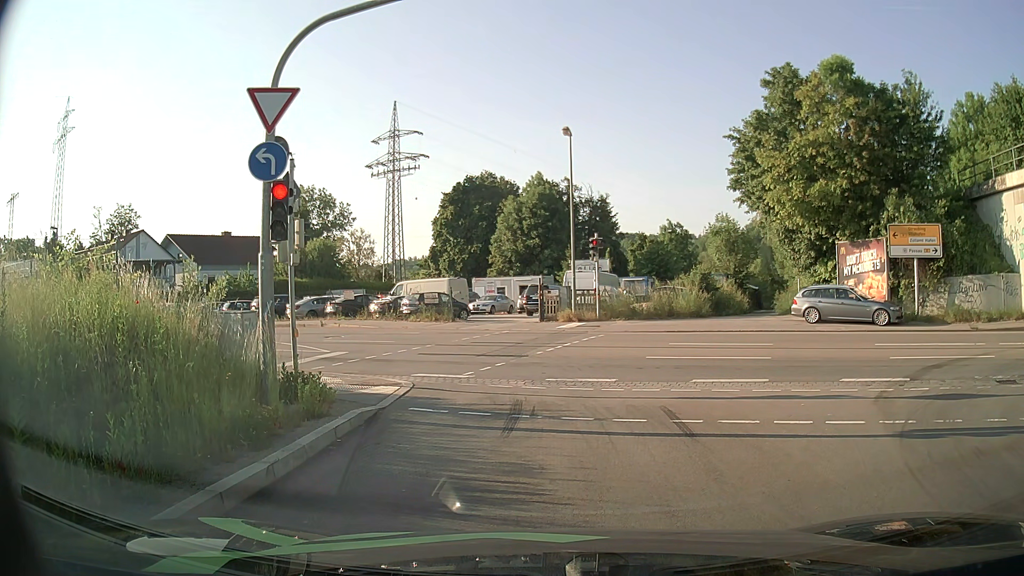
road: primary_link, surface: asphalt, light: Day
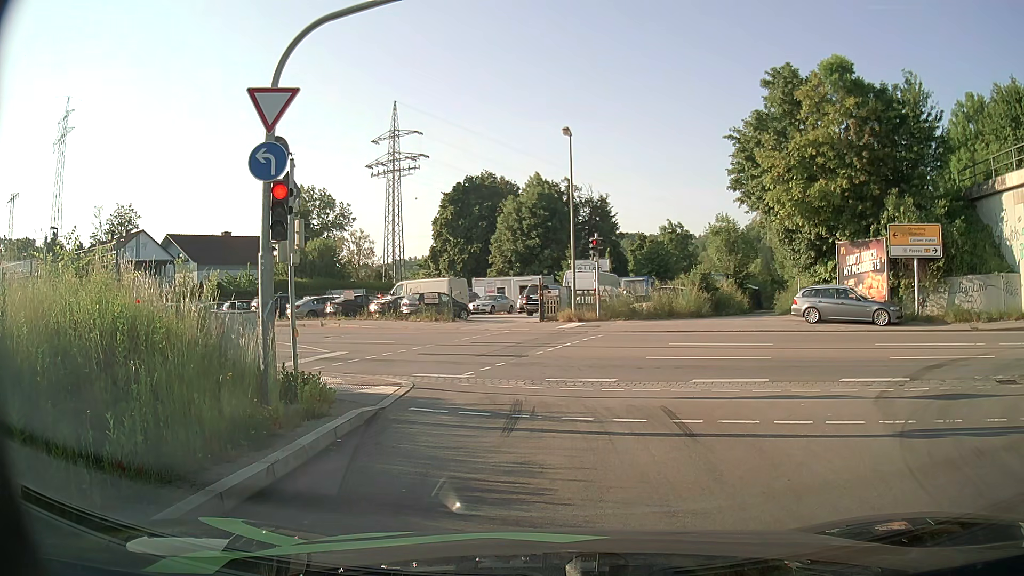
(0.0, 0.0) m; 0°
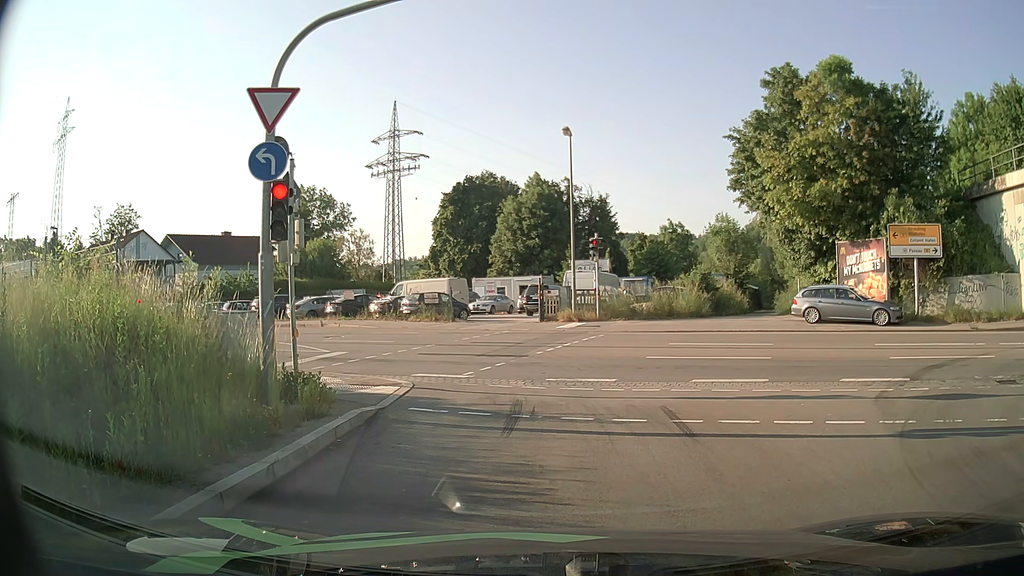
(0.0, 0.0) m; 0°
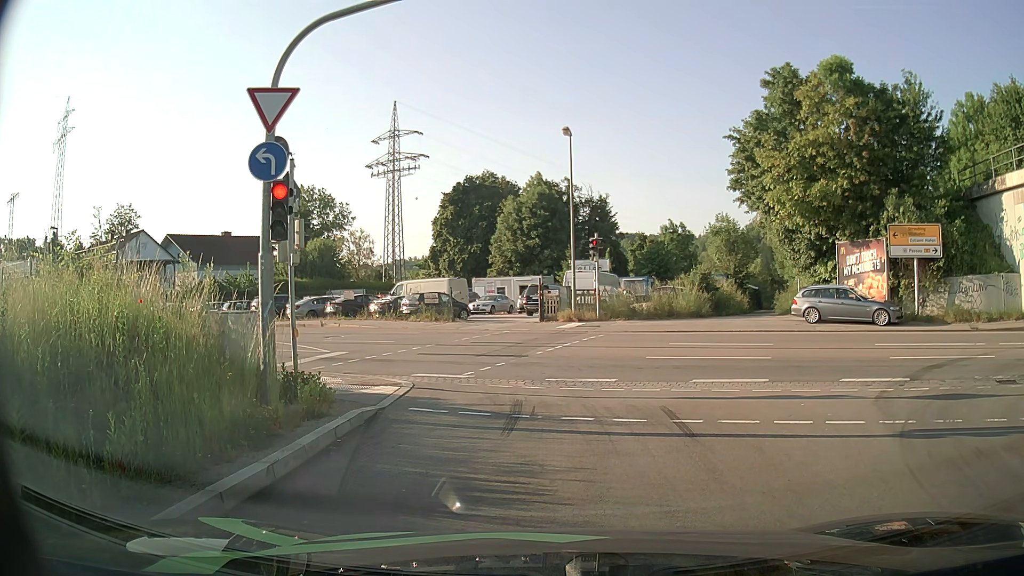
(0.0, 0.0) m; 0°
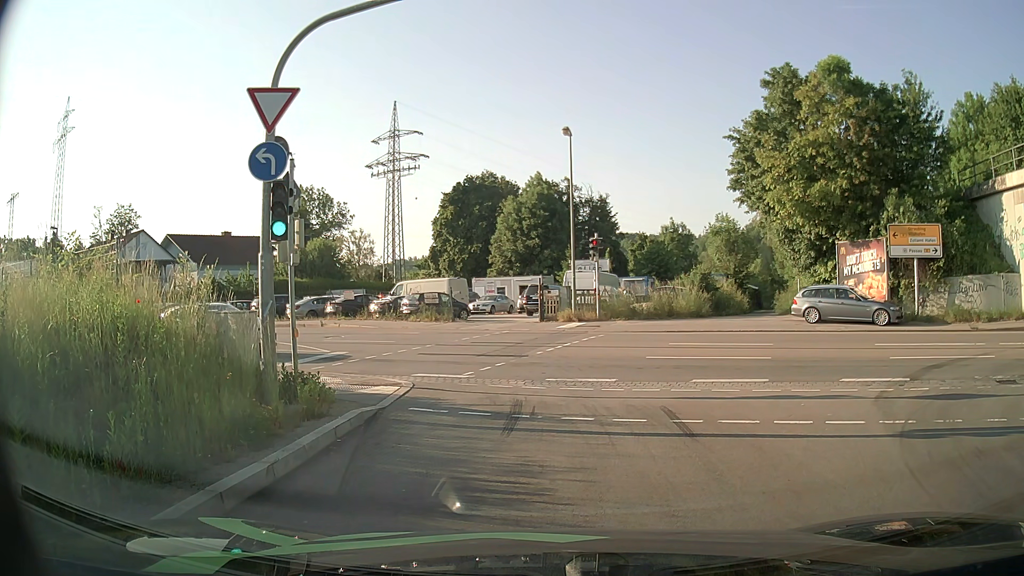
(0.0, 0.0) m; 0°
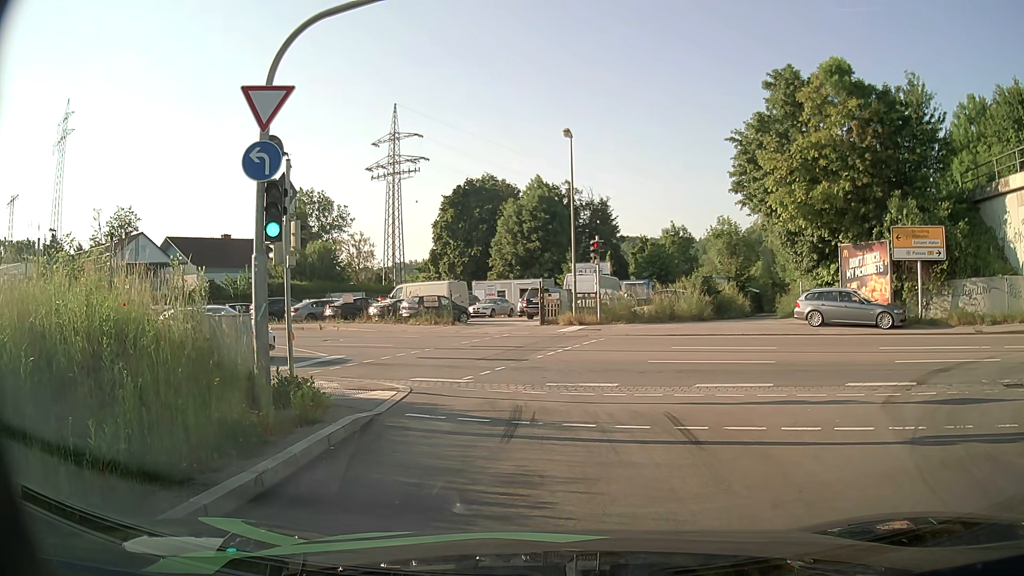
(0.0, +0.3) m; 0°
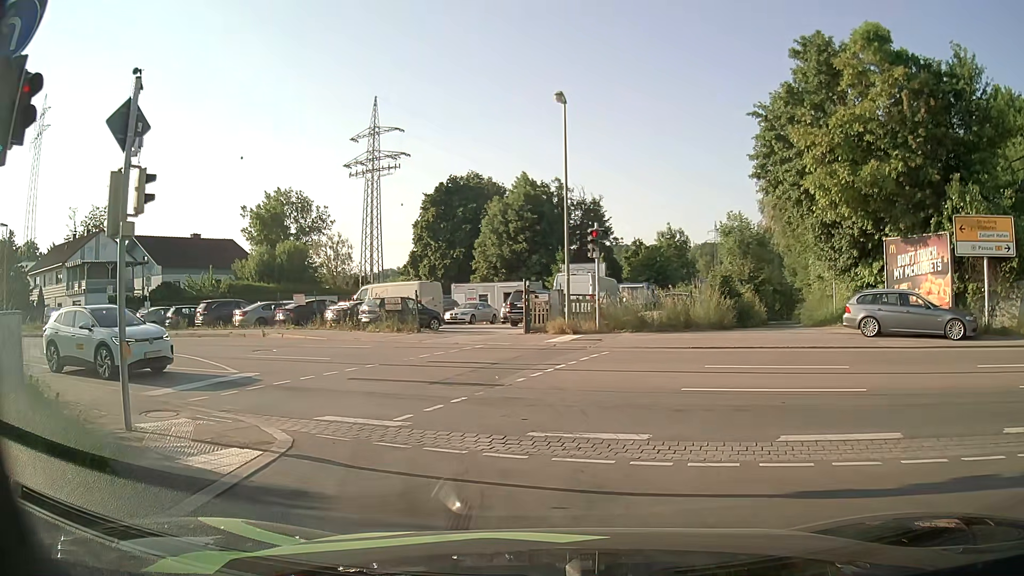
(-0.1, +5.9) m; 0°
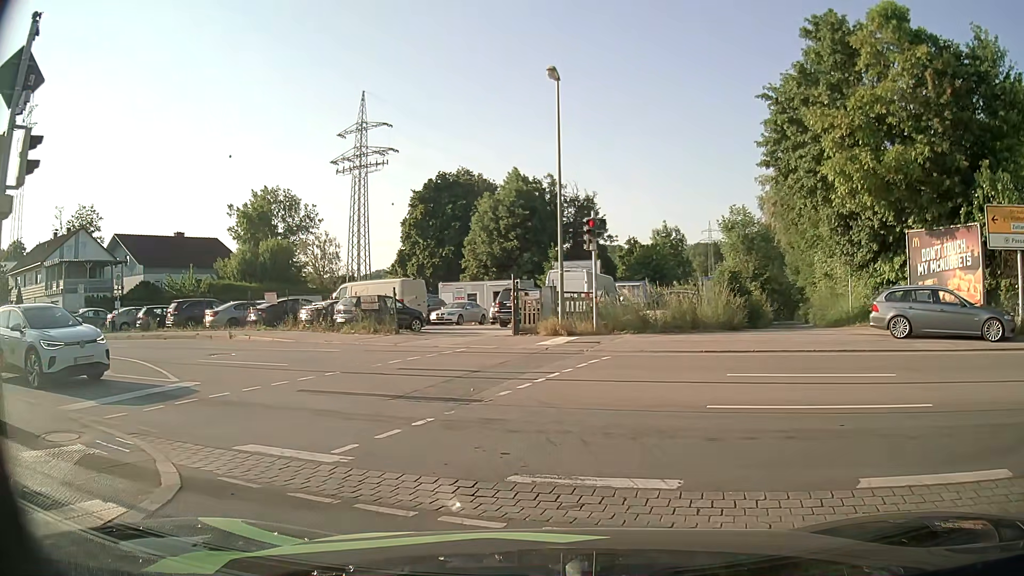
(0.0, +2.4) m; 0°
